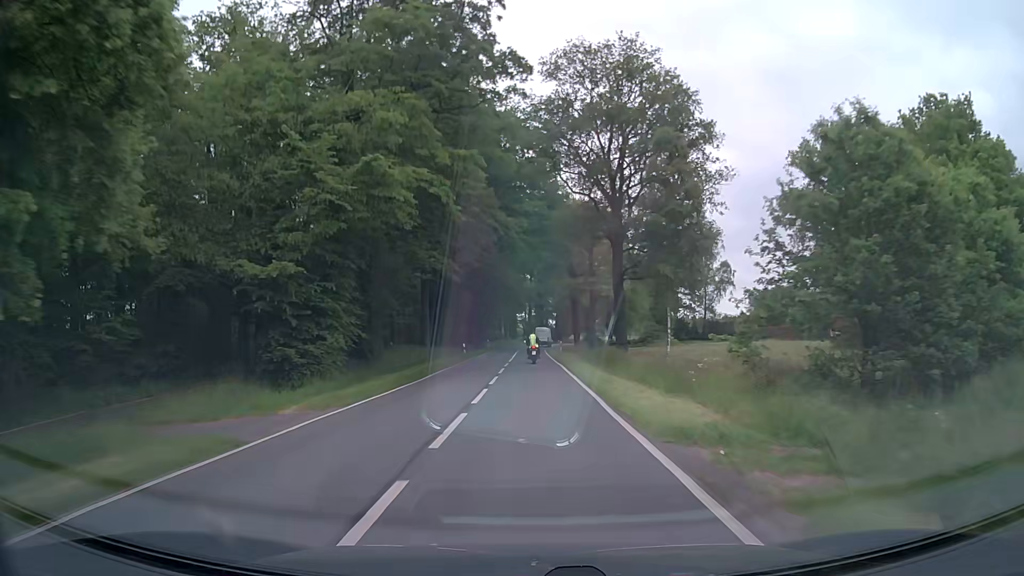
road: secondary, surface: asphalt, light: Day
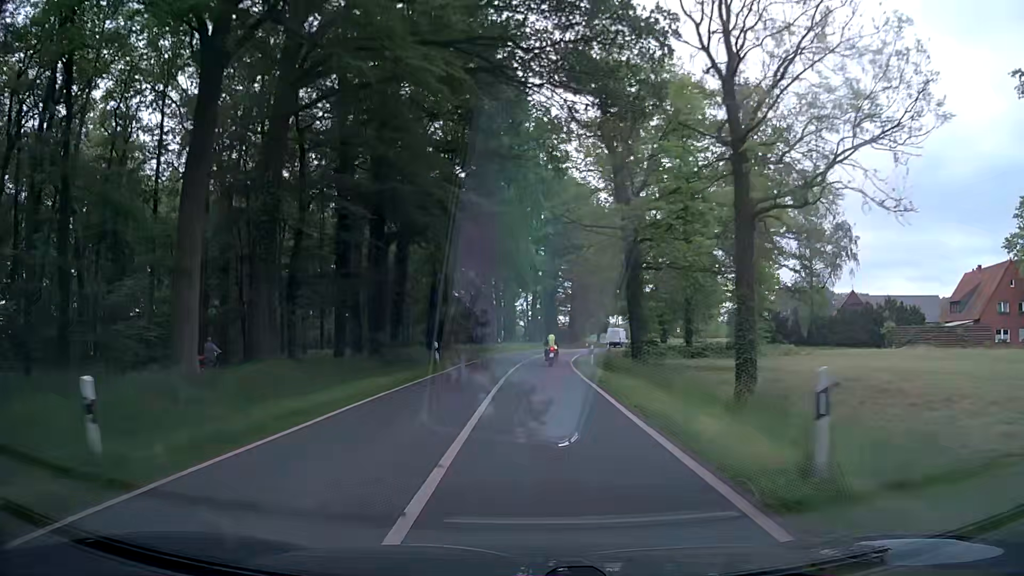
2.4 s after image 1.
(-0.2, +44.1) m; 0°
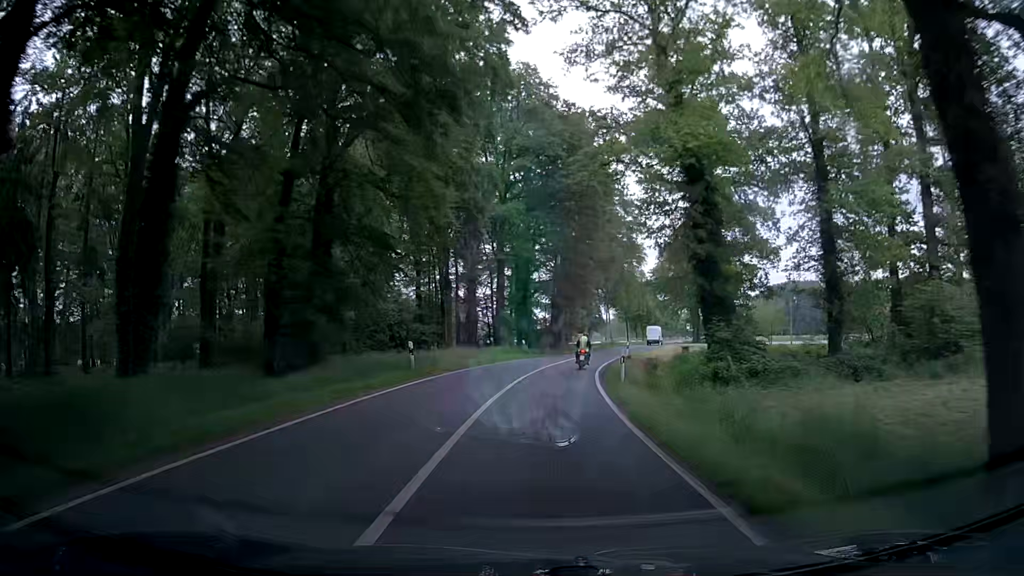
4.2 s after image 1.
(+0.4, +32.4) m; +3°
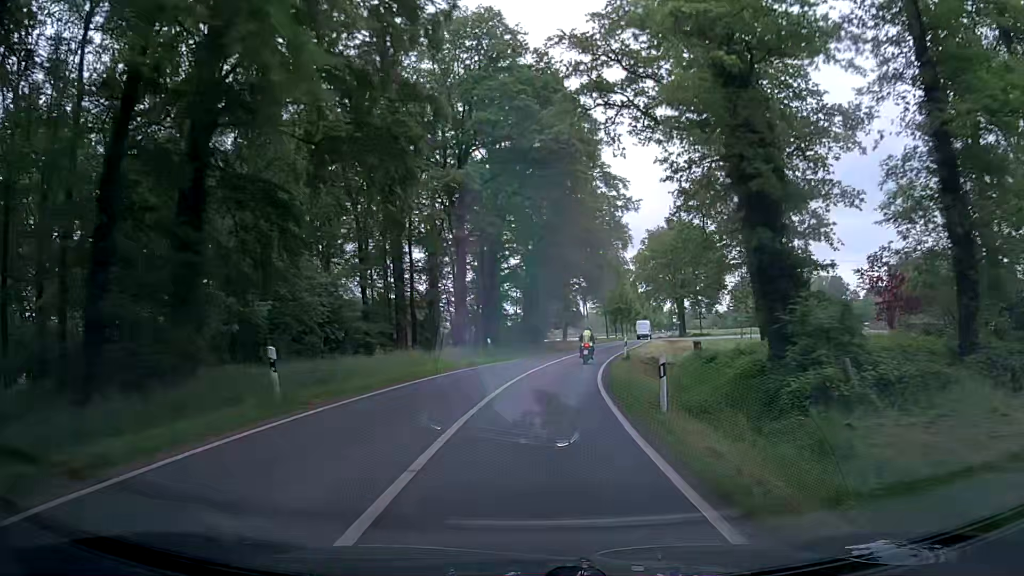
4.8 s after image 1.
(0.0, +10.7) m; +2°
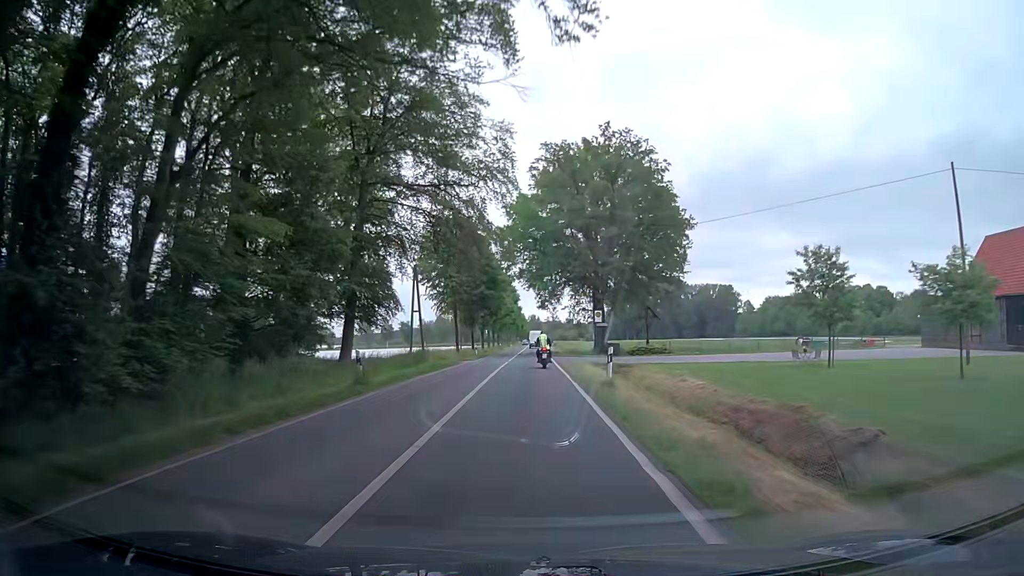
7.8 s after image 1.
(+5.8, +53.0) m; +13°
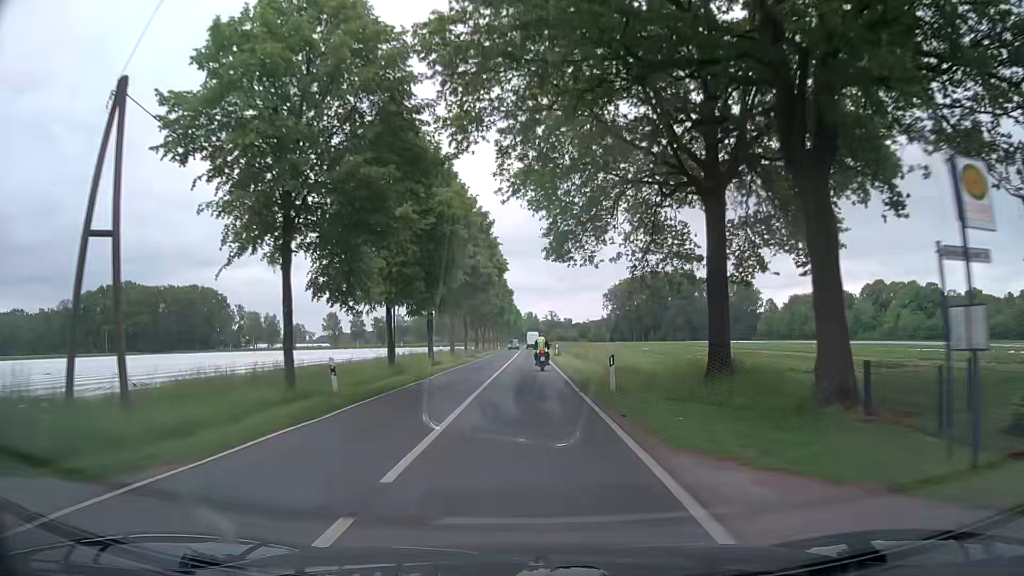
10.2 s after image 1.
(0.0, +43.3) m; 0°
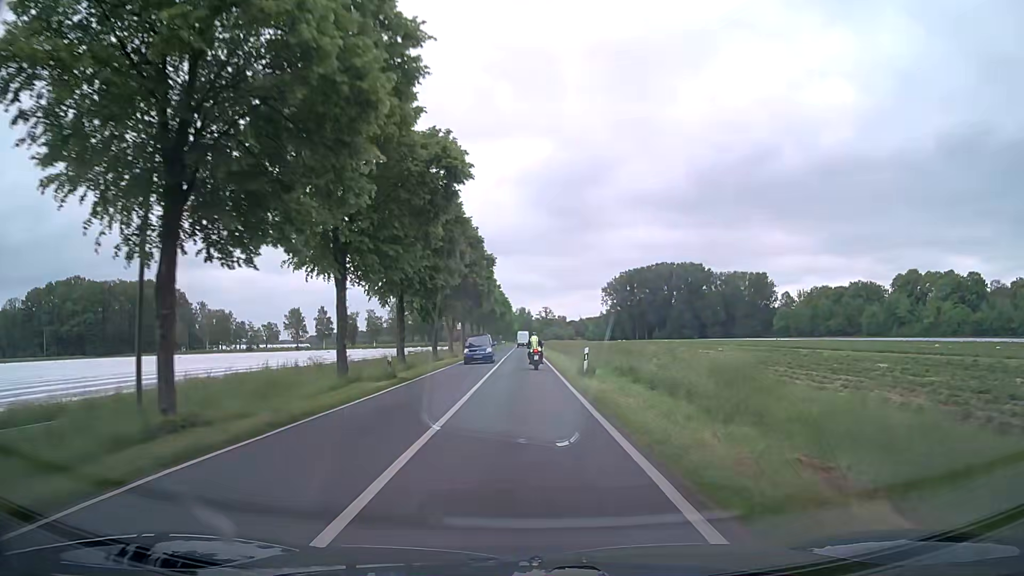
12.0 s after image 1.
(0.0, +32.7) m; 0°
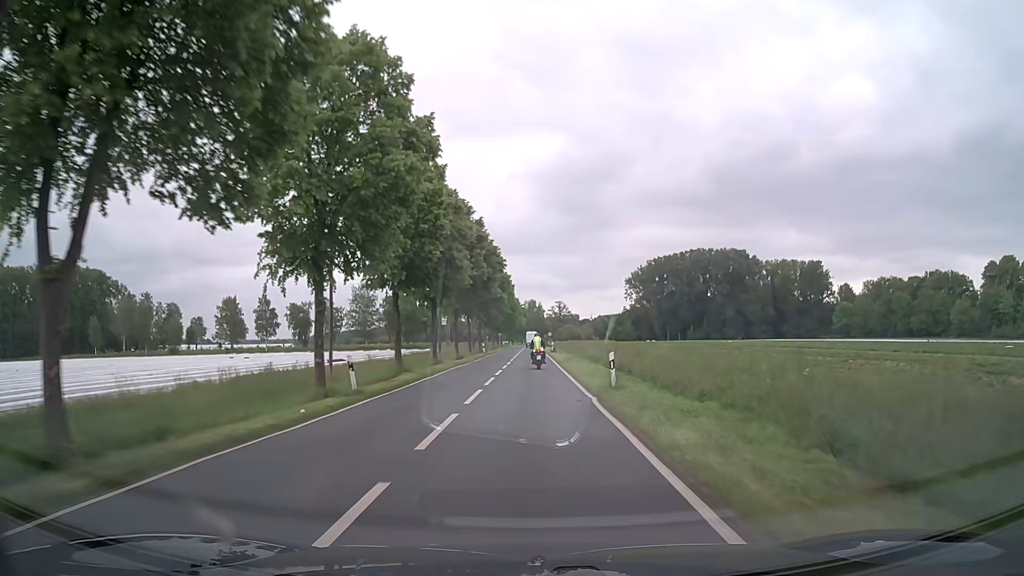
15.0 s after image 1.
(-0.3, +54.5) m; -1°
(0, +10) (0, +20) (0, +30) (0, +40) (0, +50) (0, +60) (0, +70) (0, +80) (0, +90) (0, +100) m
